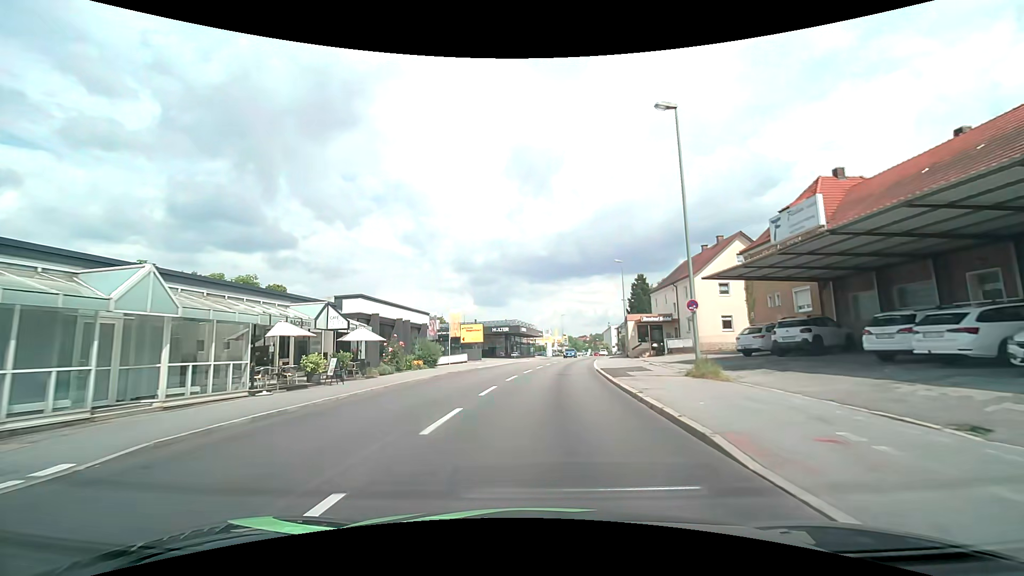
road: tertiary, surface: asphalt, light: Day
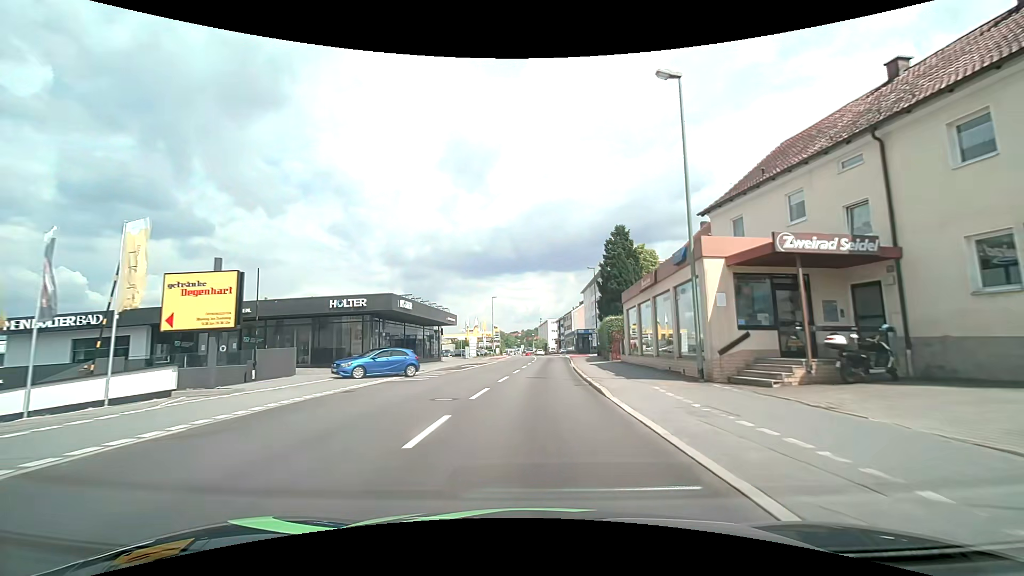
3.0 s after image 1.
(+2.5, +37.0) m; +8°
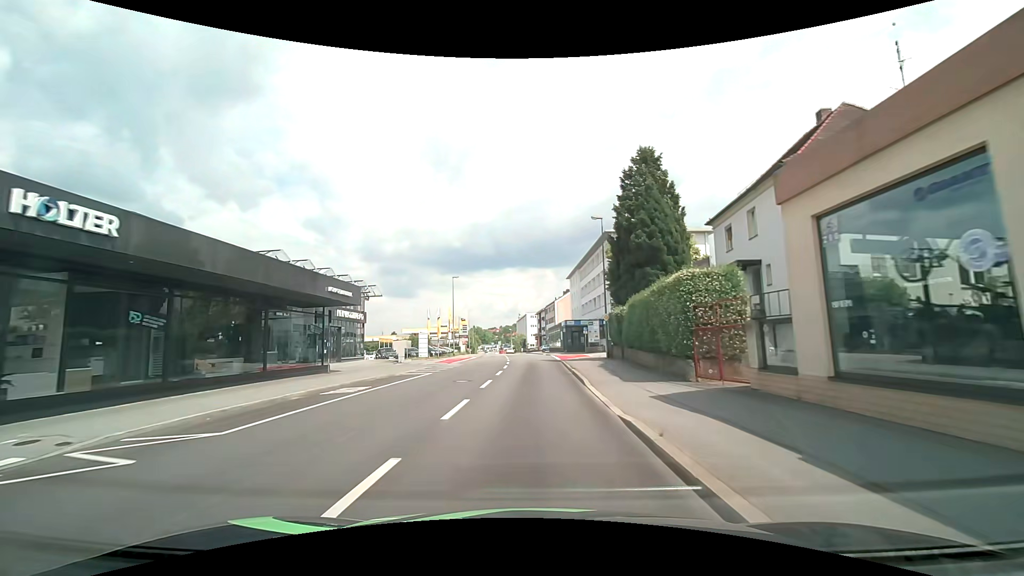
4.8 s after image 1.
(+0.5, +21.6) m; +2°
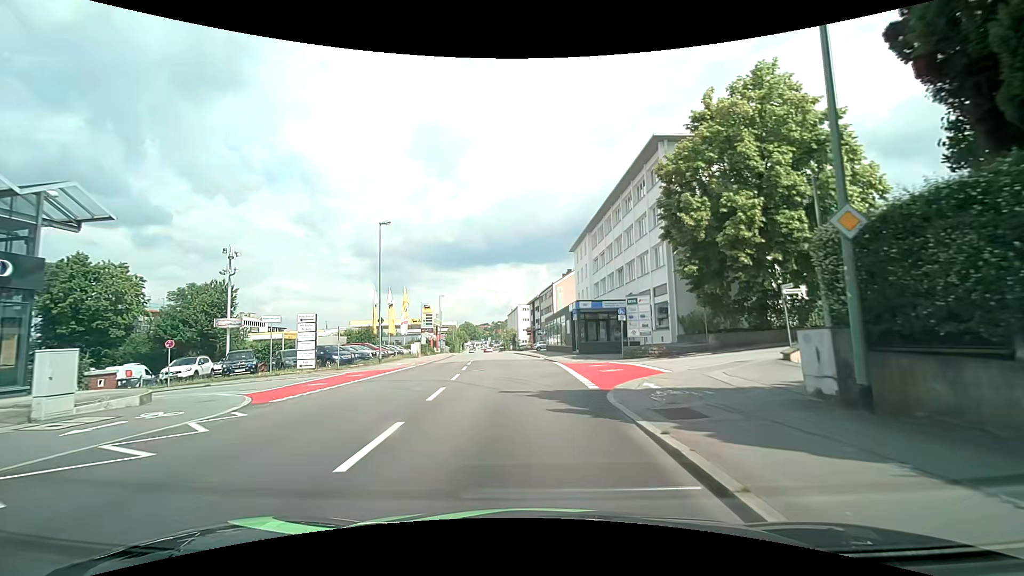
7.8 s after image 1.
(+0.4, +27.0) m; +1°
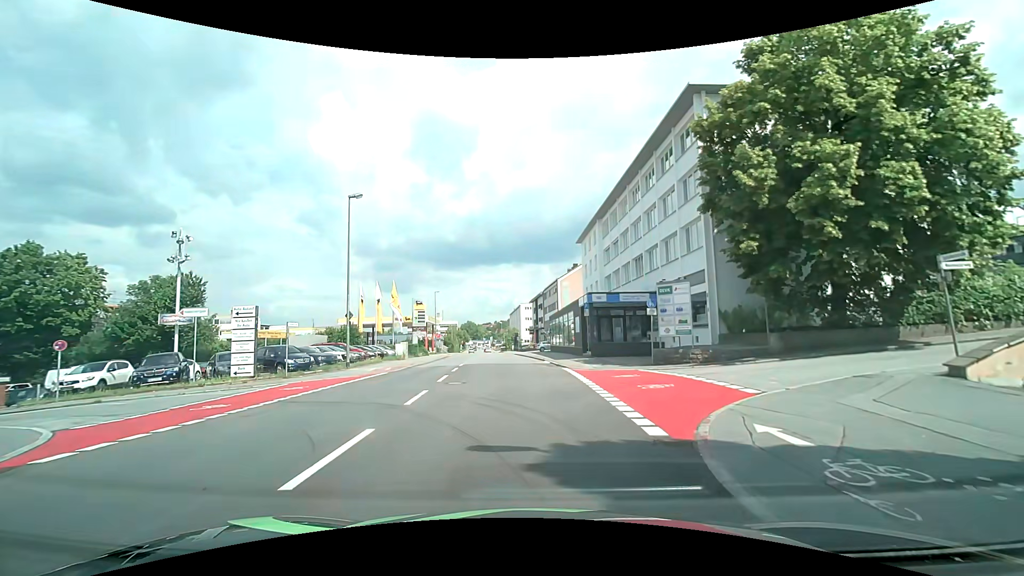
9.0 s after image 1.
(0.0, +6.4) m; 0°
